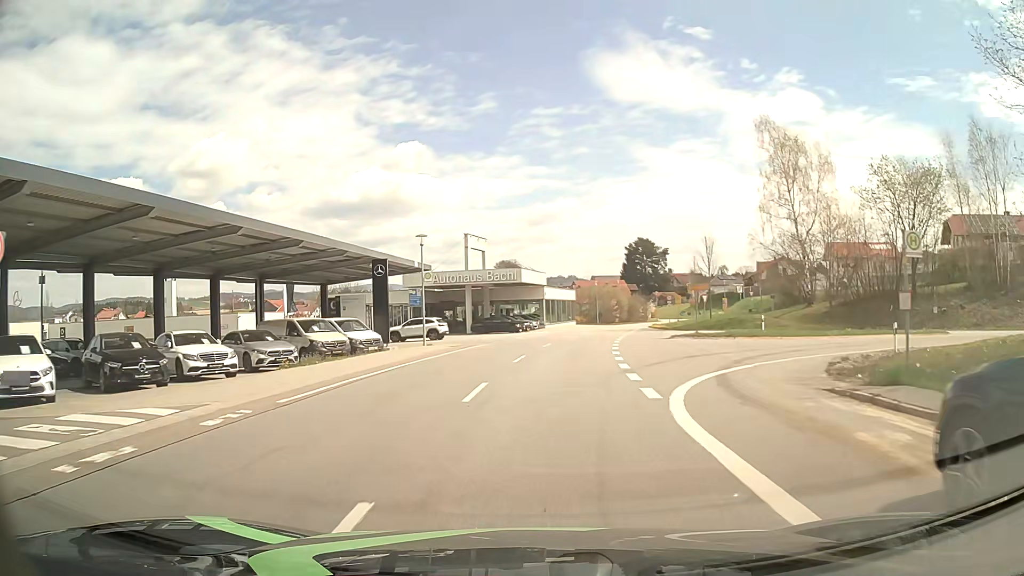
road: tertiary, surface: asphalt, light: Day
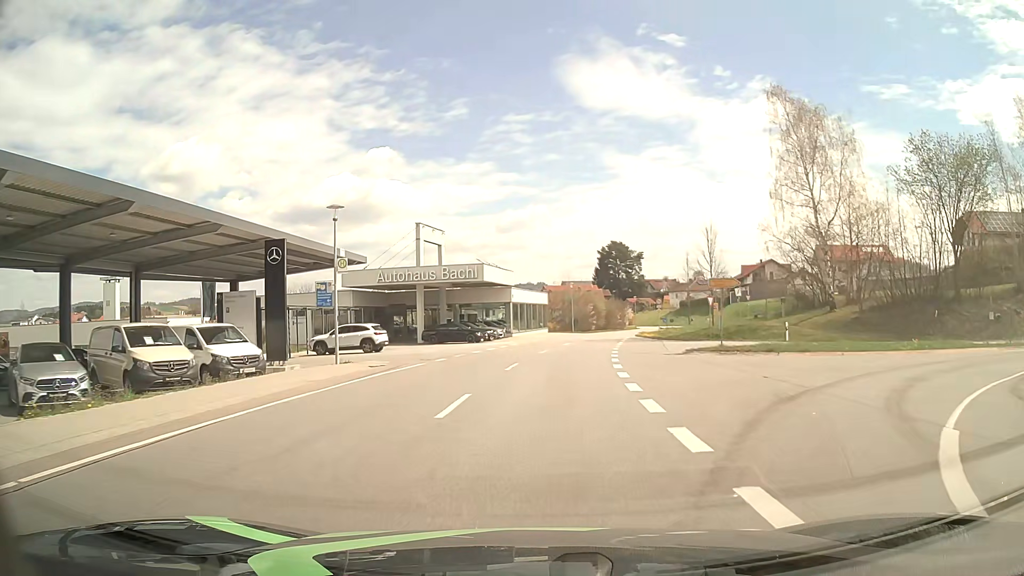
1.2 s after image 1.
(+0.2, +10.3) m; +3°
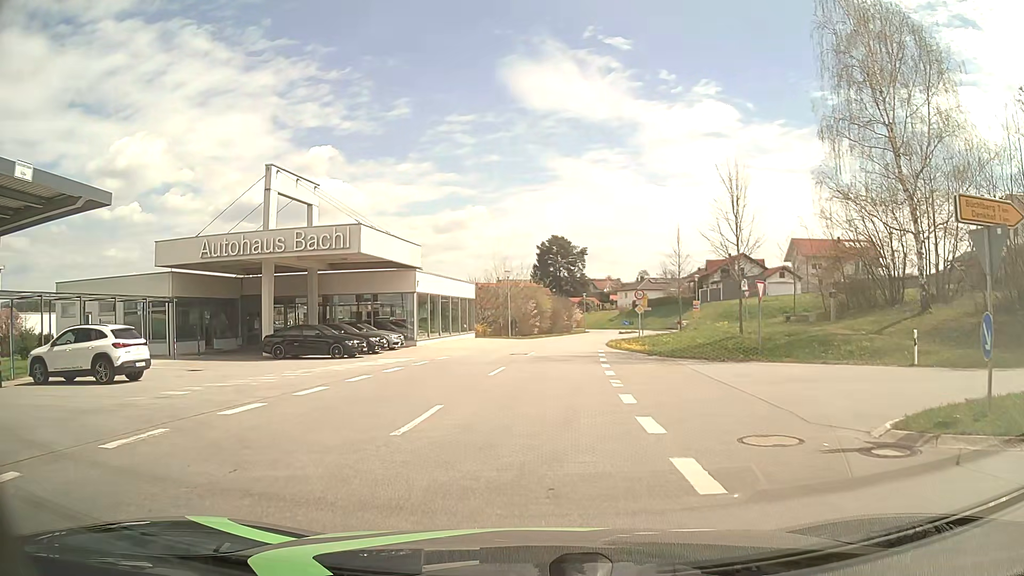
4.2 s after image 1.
(+0.9, +19.0) m; +4°
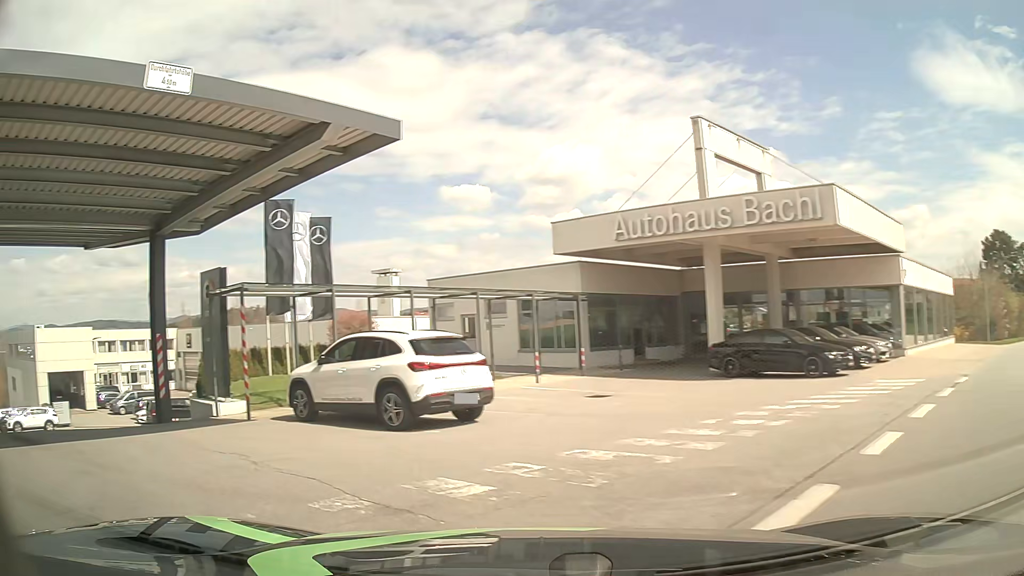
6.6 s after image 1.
(-1.6, +8.3) m; -39°
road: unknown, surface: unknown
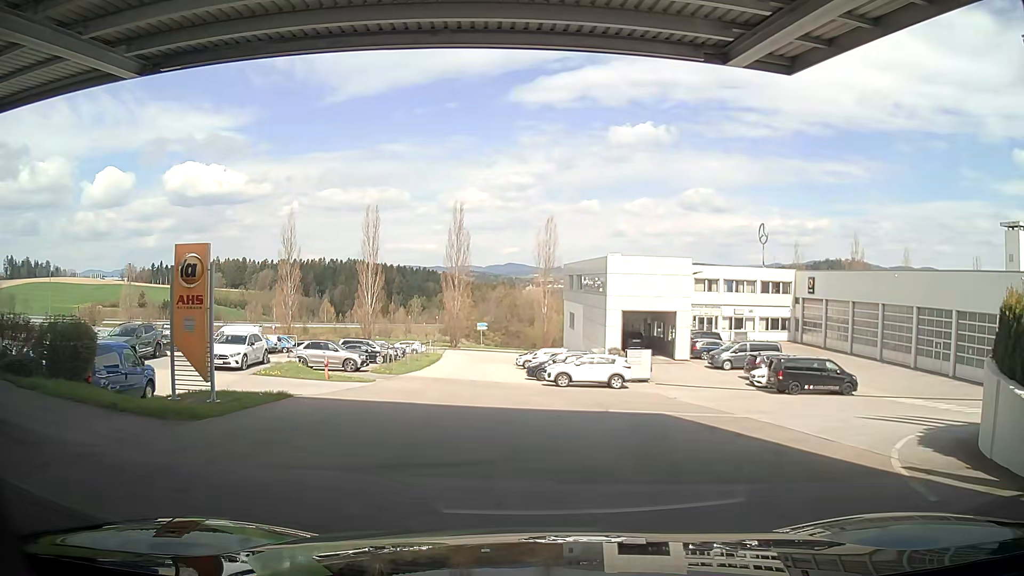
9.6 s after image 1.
(-7.3, +10.4) m; -49°
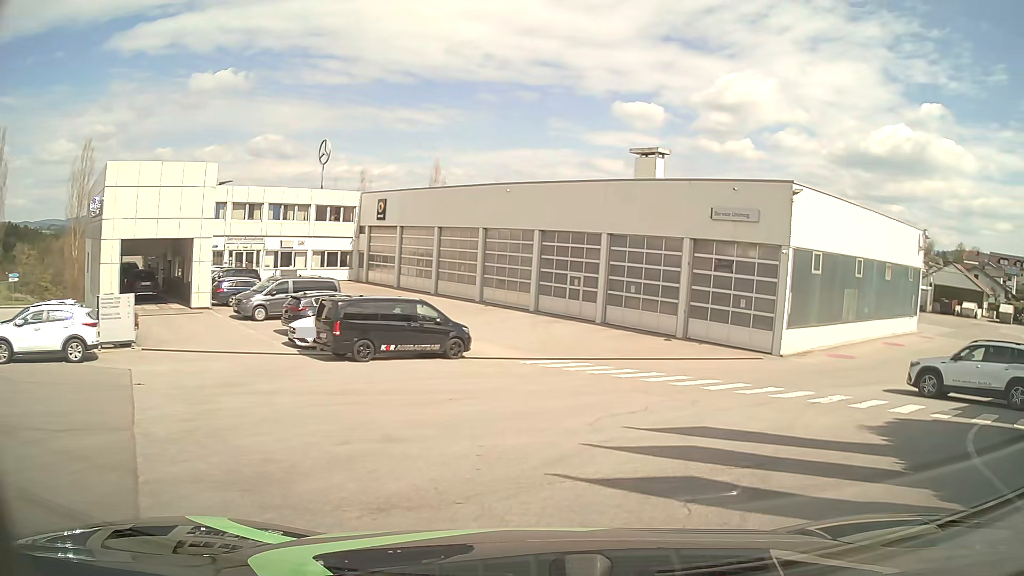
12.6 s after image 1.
(+4.0, +13.6) m; +38°
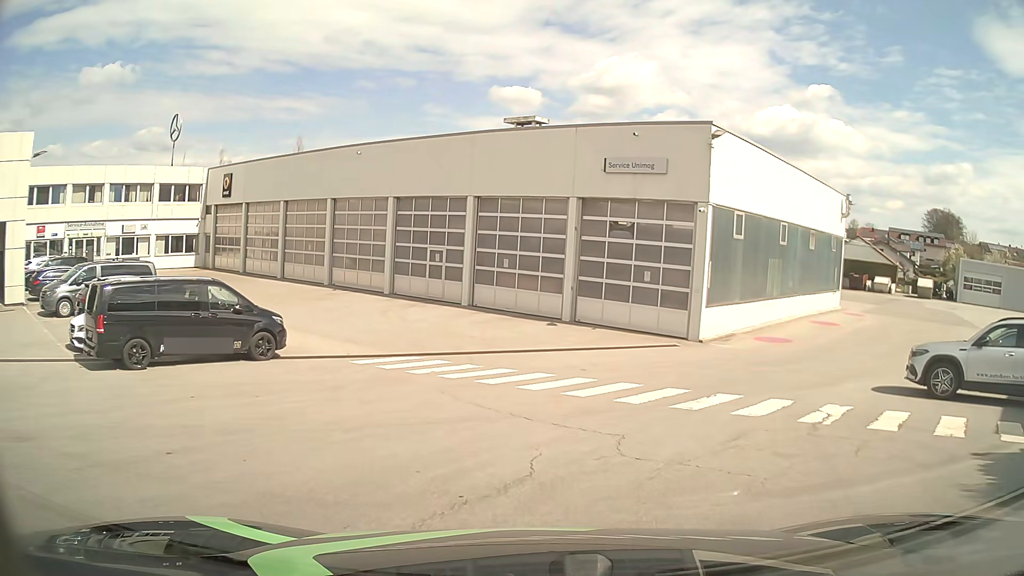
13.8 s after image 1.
(+0.7, +6.0) m; +11°
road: service
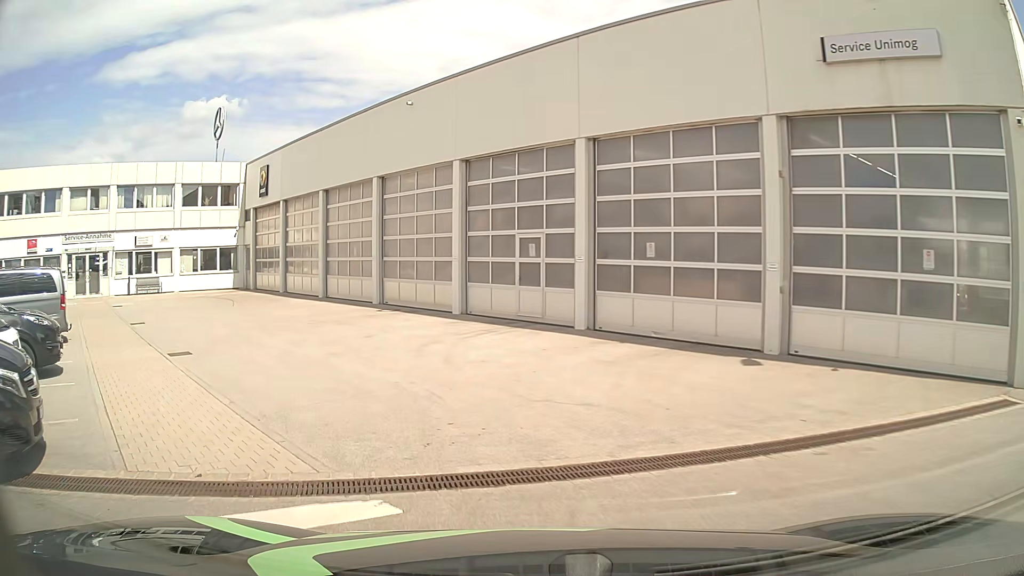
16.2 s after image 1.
(-0.7, +11.9) m; -13°
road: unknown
